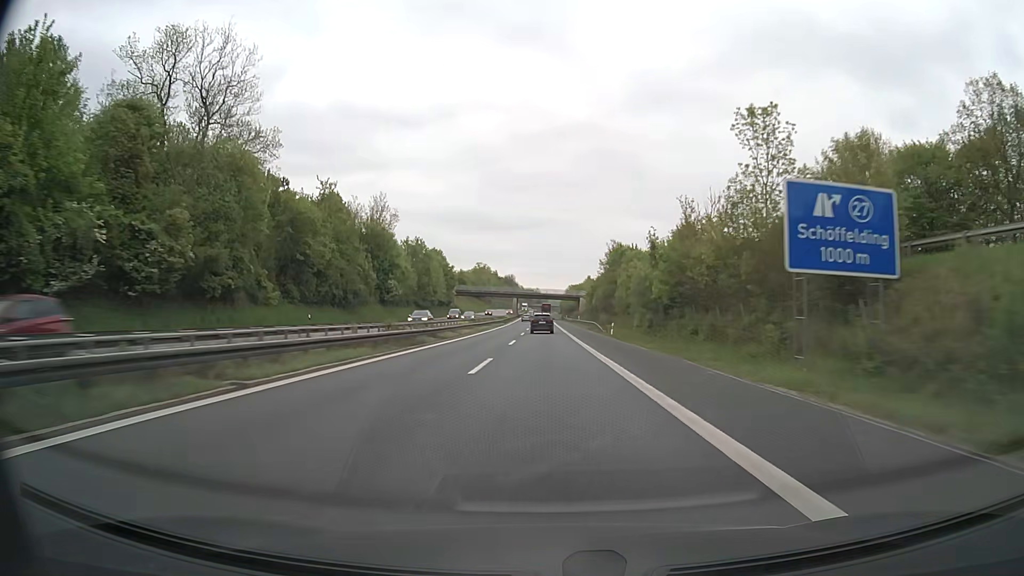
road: motorway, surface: asphalt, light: Day
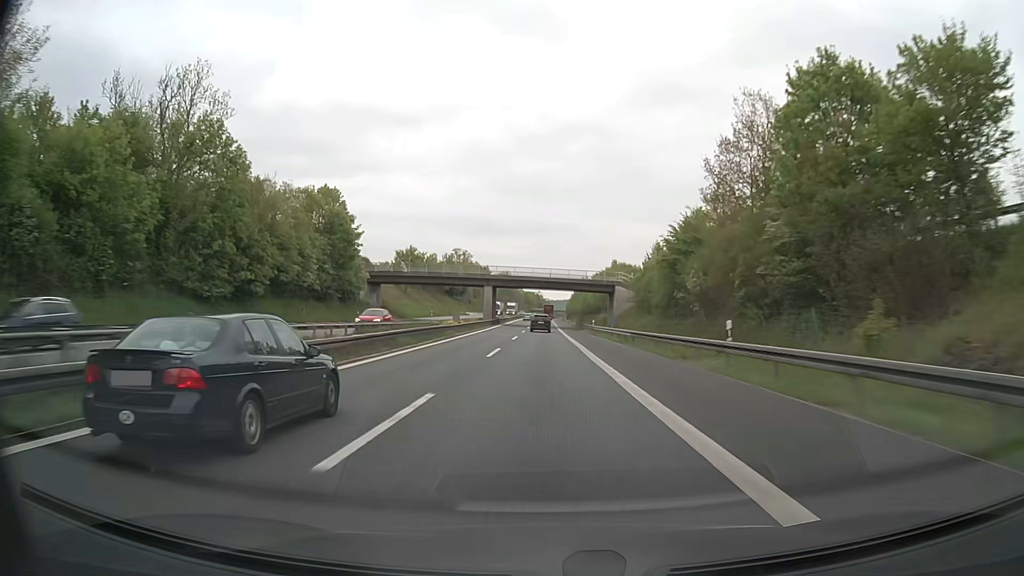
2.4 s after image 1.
(-0.1, +82.2) m; 0°
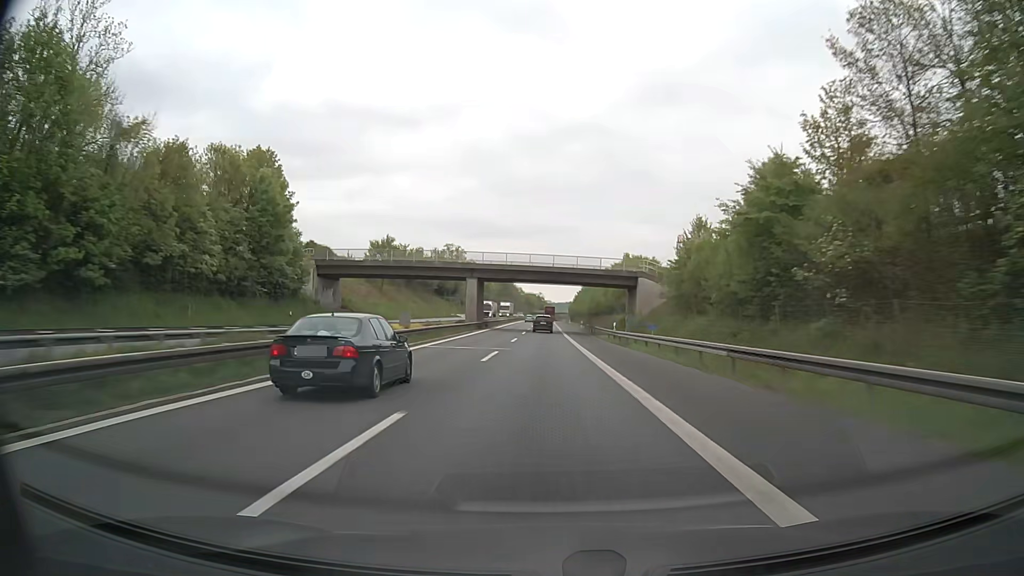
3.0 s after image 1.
(0.0, +20.5) m; 0°
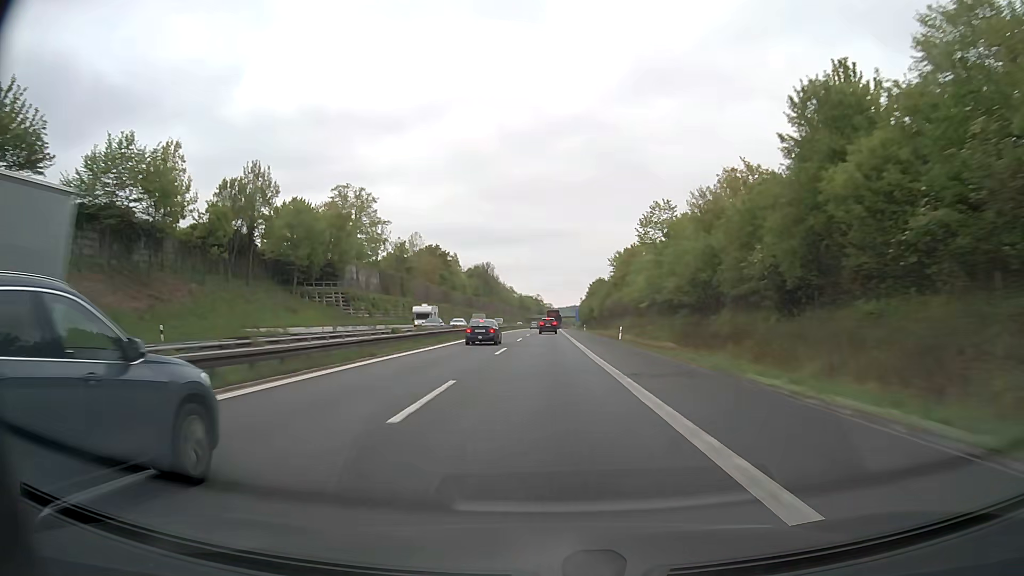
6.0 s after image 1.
(-0.1, +102.6) m; 0°
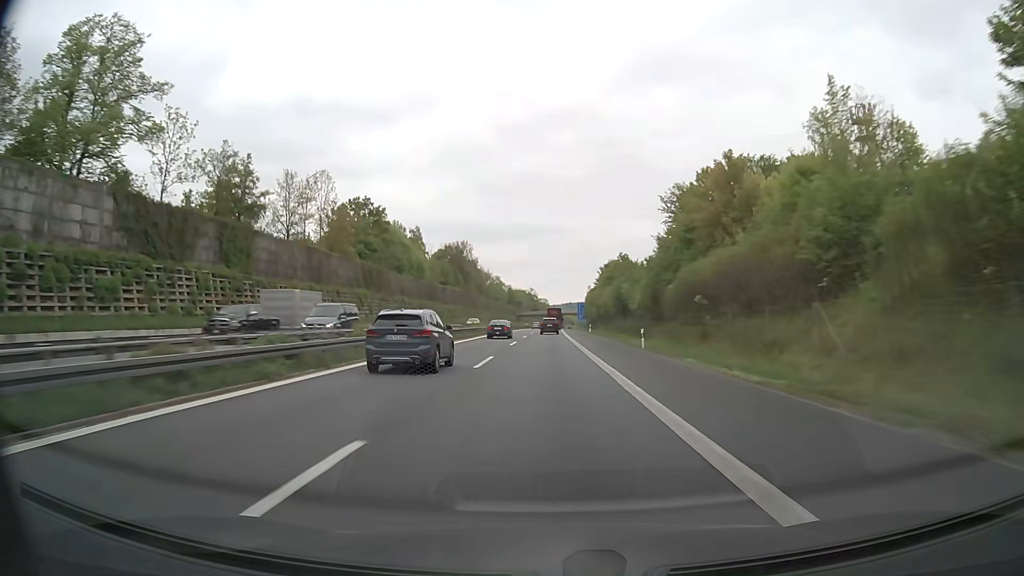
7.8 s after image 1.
(+0.2, +61.6) m; +1°
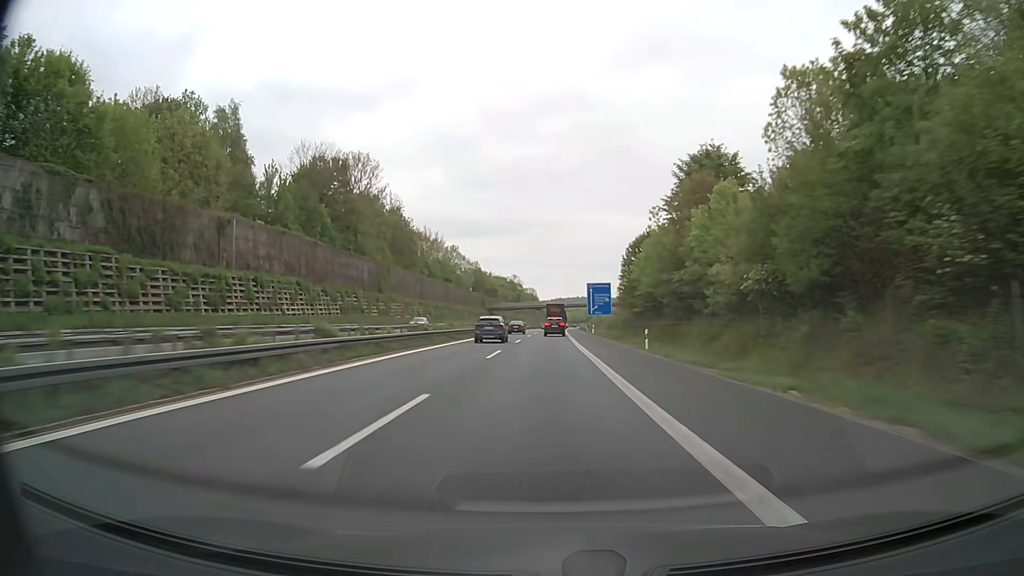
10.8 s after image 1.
(+0.4, +103.1) m; +1°
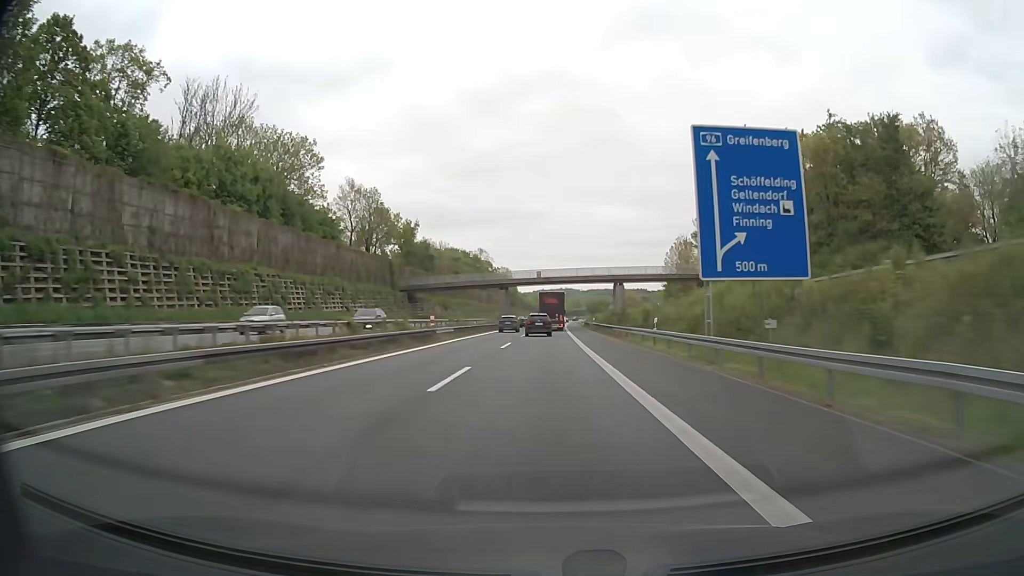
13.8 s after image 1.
(+1.1, +101.6) m; +1°
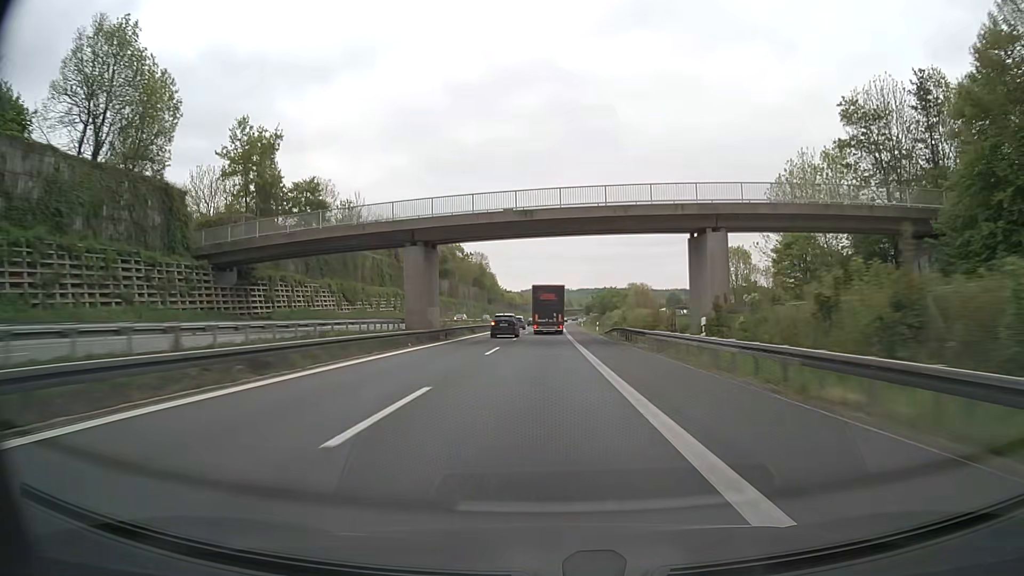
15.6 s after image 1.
(+0.5, +59.4) m; +1°
(0, +10) (0, +20) (0, +30) (0, +40) (0, +50) (0, +60) (0, +70) (0, +80) (+1, +90) (+1, +100) m
